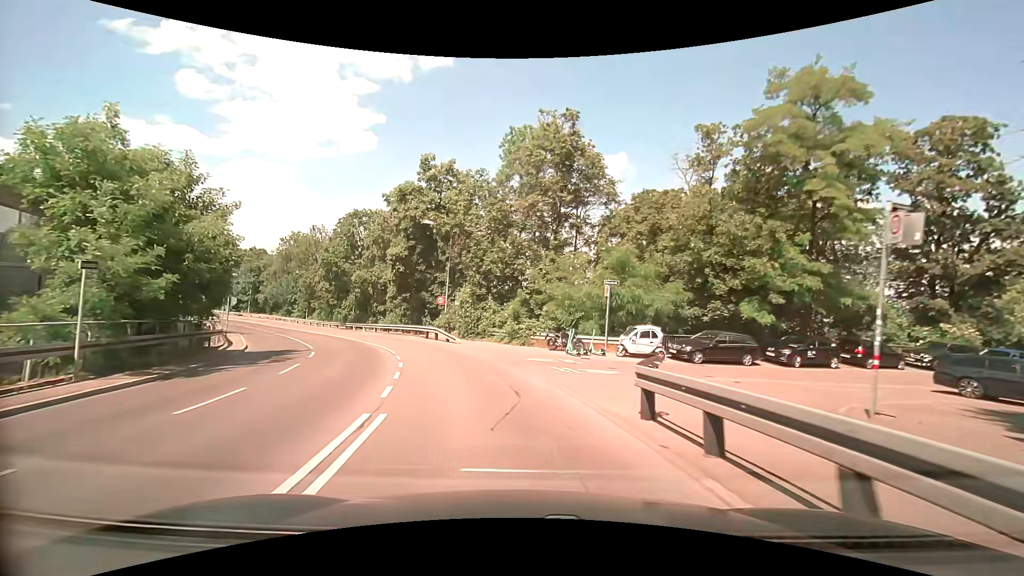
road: secondary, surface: asphalt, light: Day
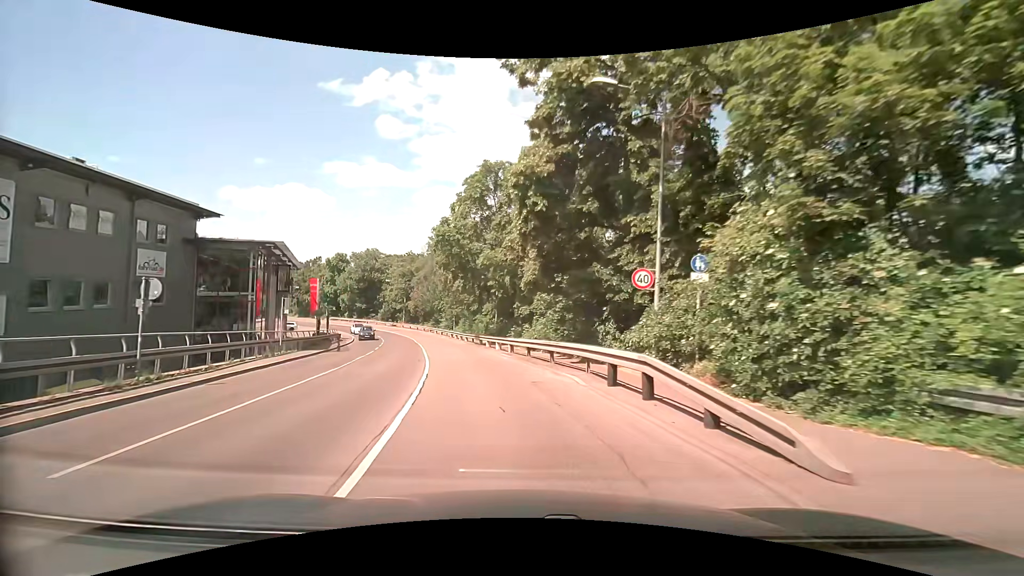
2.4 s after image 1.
(-3.8, +22.6) m; -20°
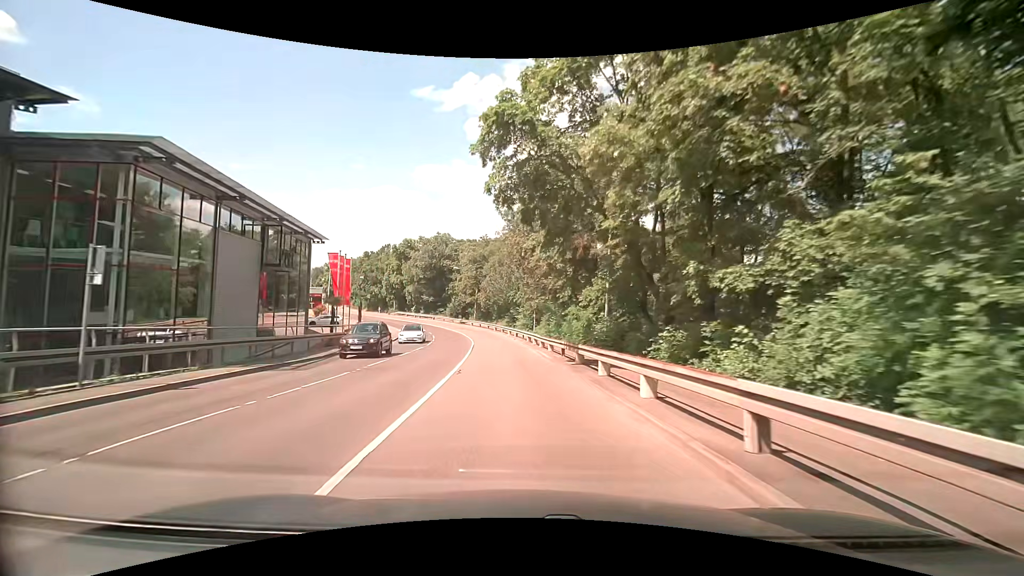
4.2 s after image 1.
(-1.9, +19.2) m; -10°
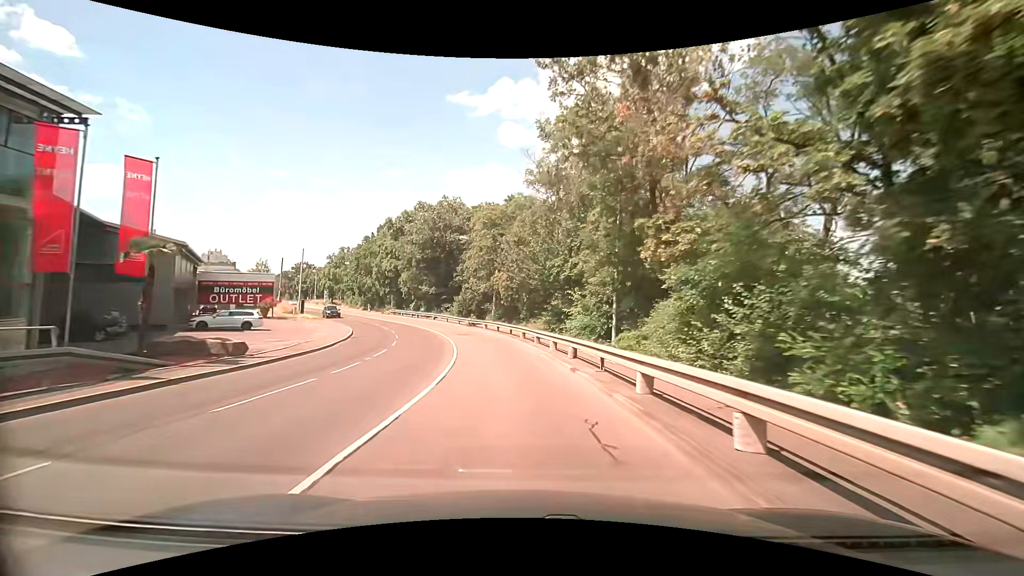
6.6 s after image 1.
(-1.2, +28.1) m; -4°
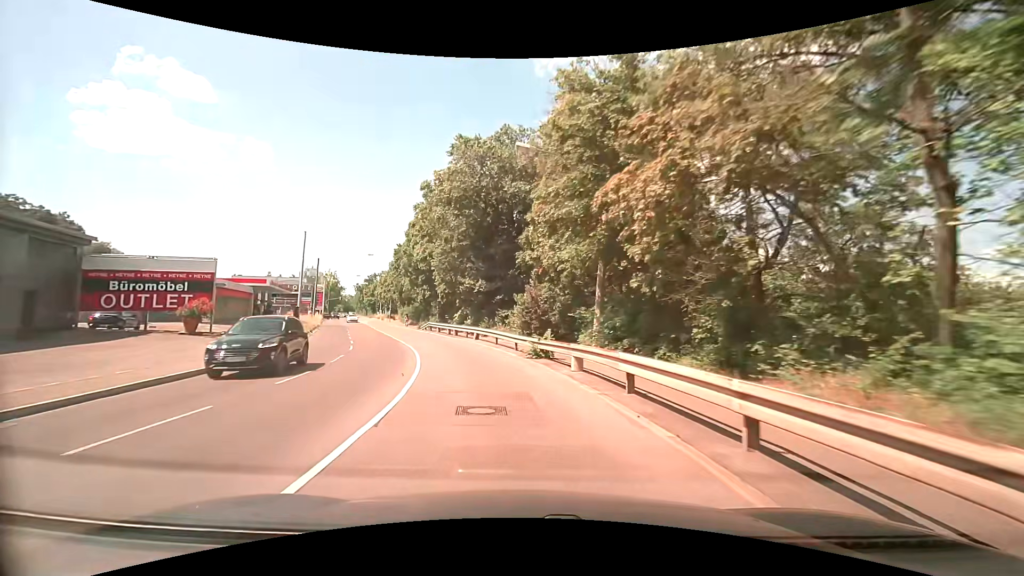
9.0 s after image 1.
(-2.0, +27.8) m; -11°
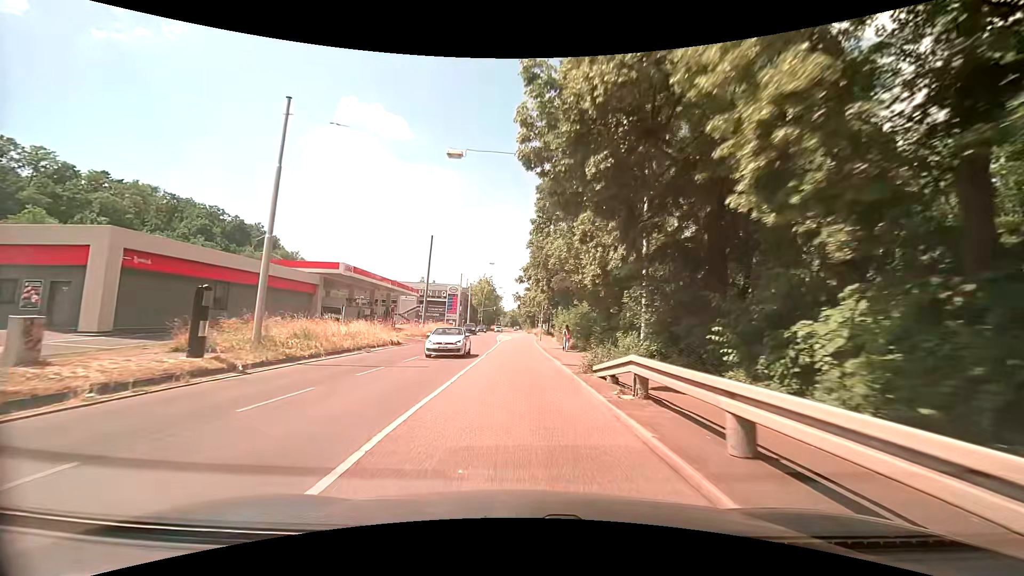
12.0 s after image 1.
(-6.5, +34.5) m; -19°
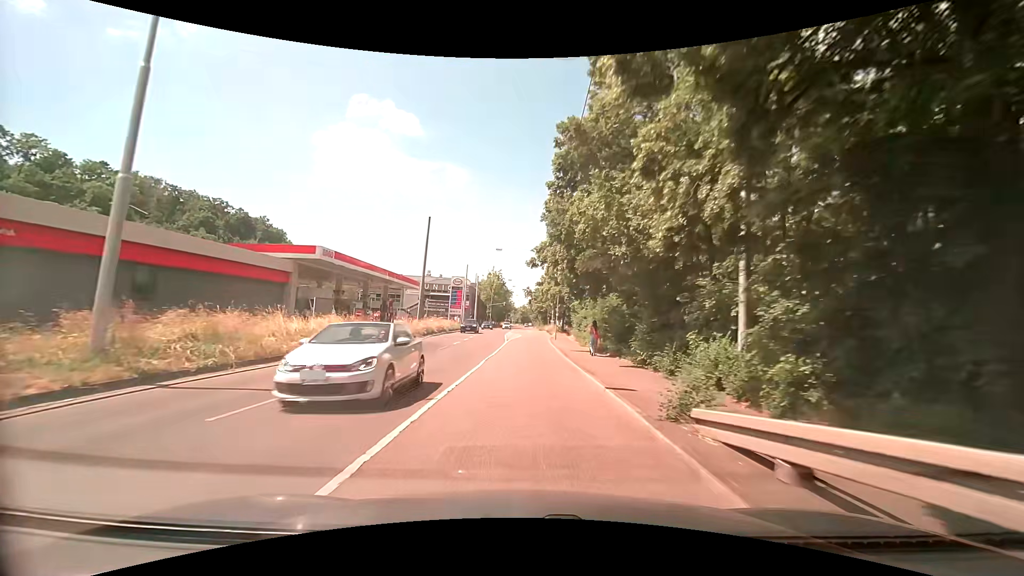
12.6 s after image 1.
(-0.2, +7.2) m; -3°
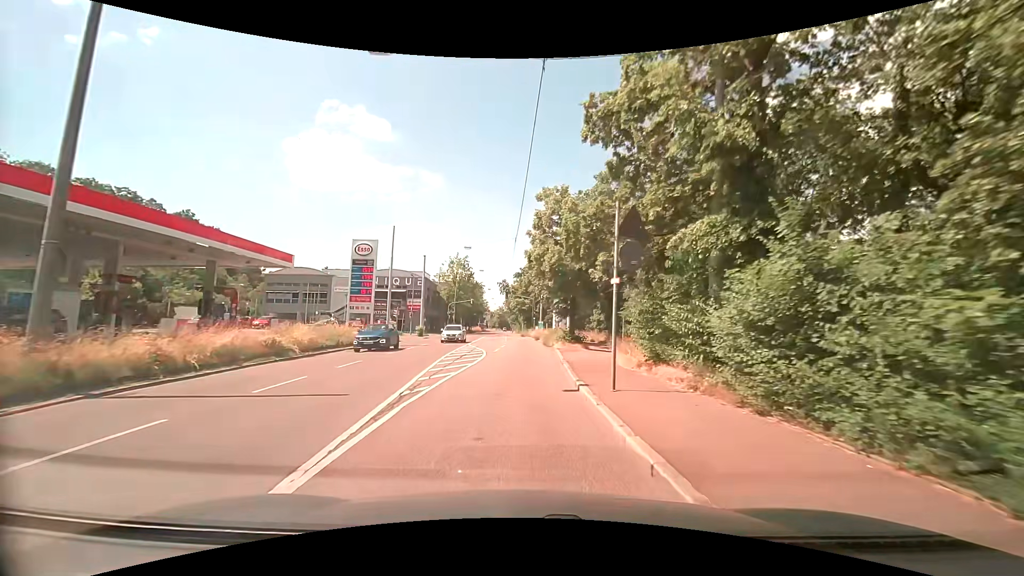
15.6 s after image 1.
(+1.2, +32.2) m; +5°
(0, +10) (-1, +20) (-1, +30) (-1, +40) (-1, +50) (-1, +60) (-2, +70) (-3, +80) (-4, +90) (-5, +100) m
